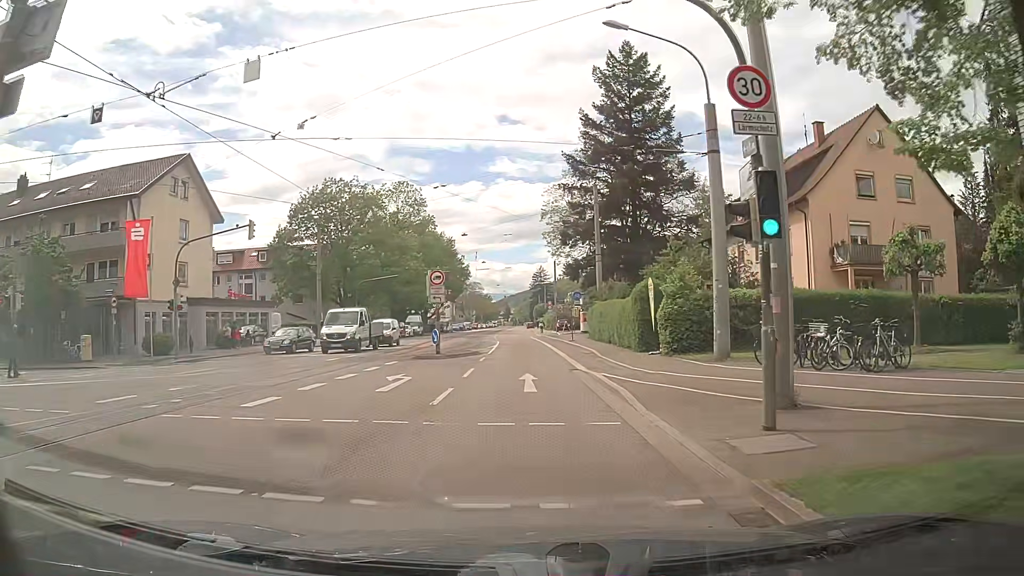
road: tertiary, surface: asphalt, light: Day
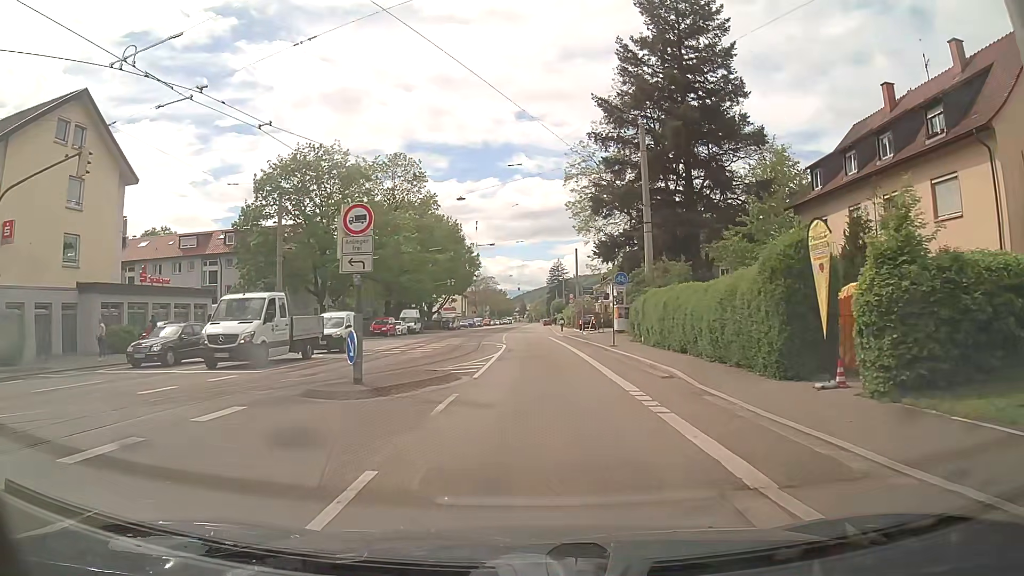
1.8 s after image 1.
(-0.3, +14.6) m; -1°
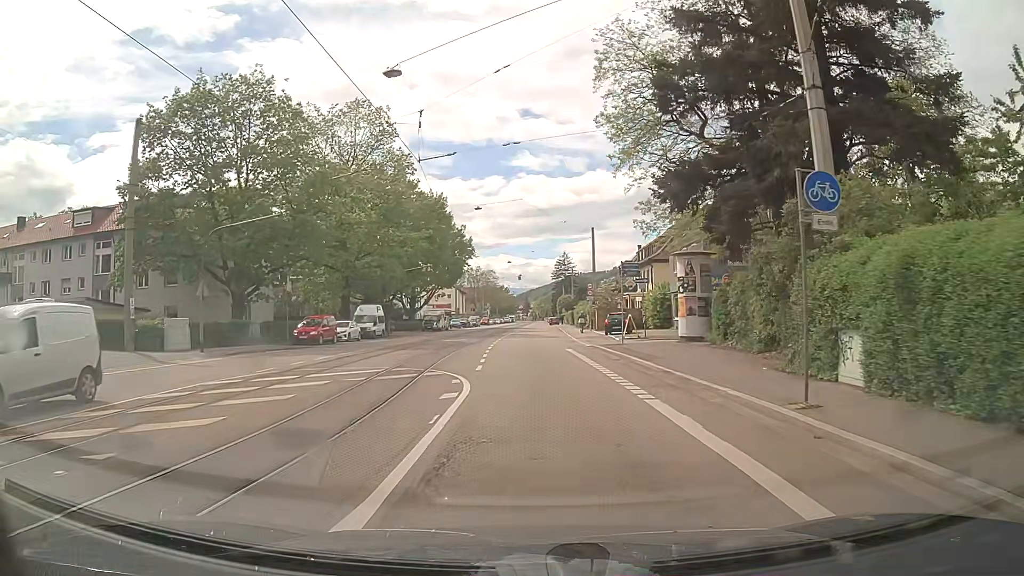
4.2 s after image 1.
(-0.4, +21.1) m; -1°
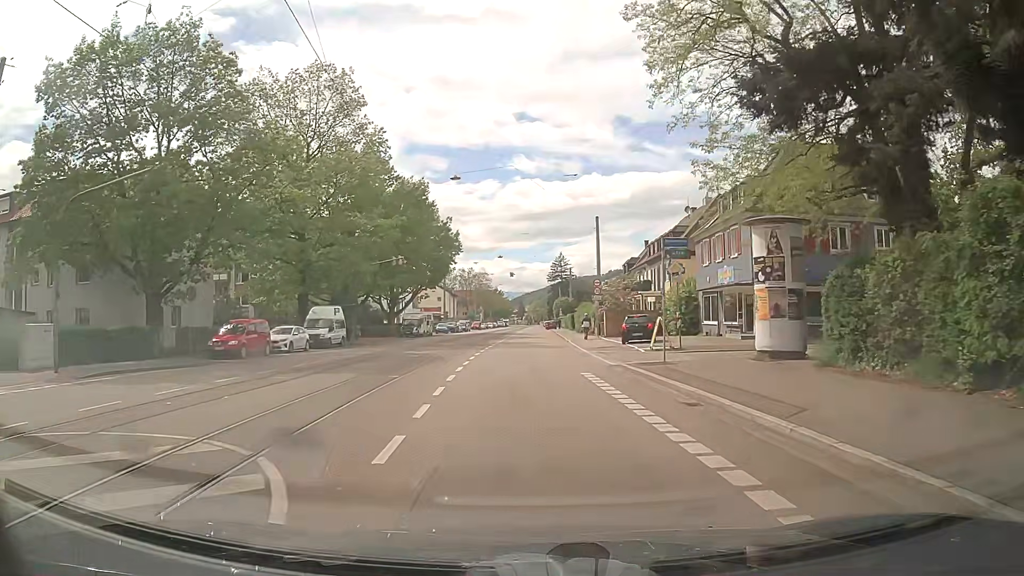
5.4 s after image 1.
(+0.1, +10.9) m; +1°
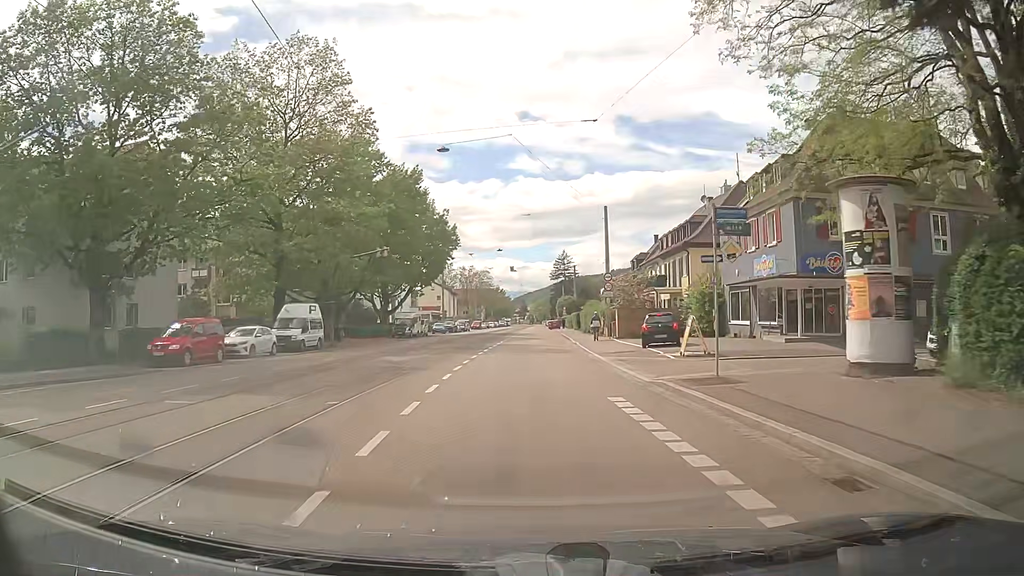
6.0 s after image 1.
(0.0, +5.7) m; 0°
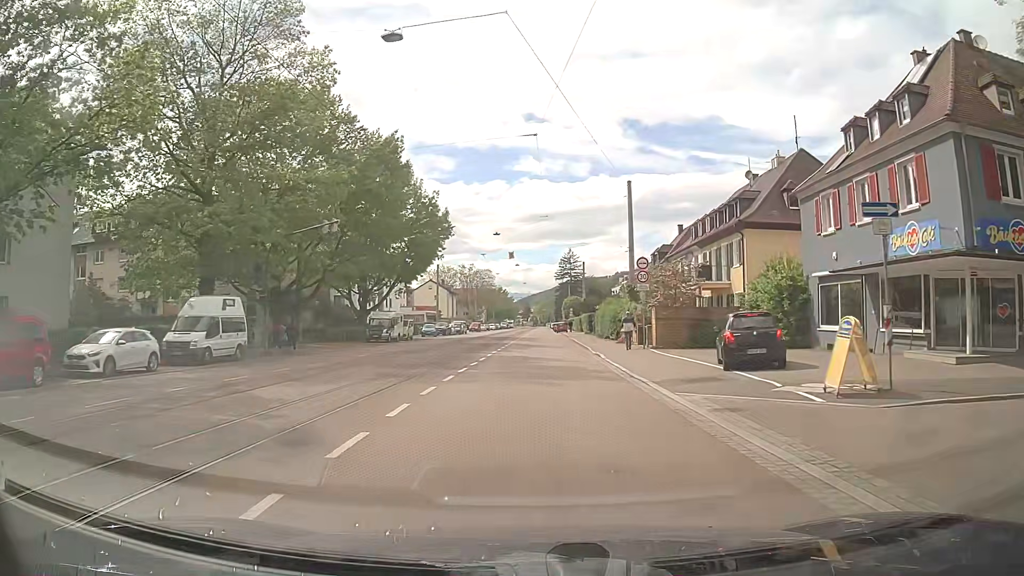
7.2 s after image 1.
(-0.1, +12.2) m; -1°
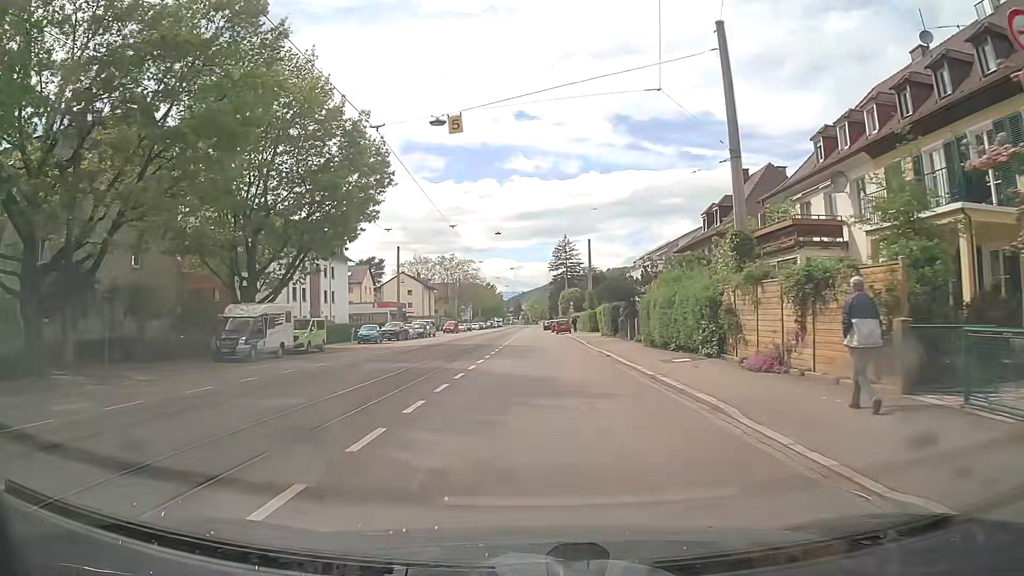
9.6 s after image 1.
(+0.3, +27.0) m; +1°
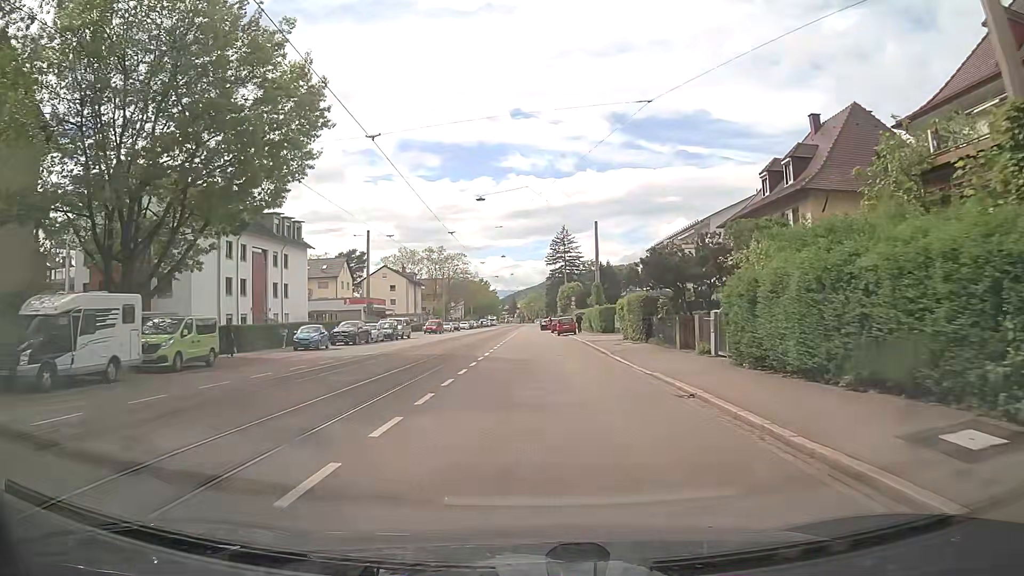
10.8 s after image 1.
(0.0, +14.2) m; +1°
(0, +10) (0, +20) (0, +30) (-1, +40) (-1, +50) (-1, +60) (-1, +70) (-1, +80) (-1, +90) (-1, +100) m
